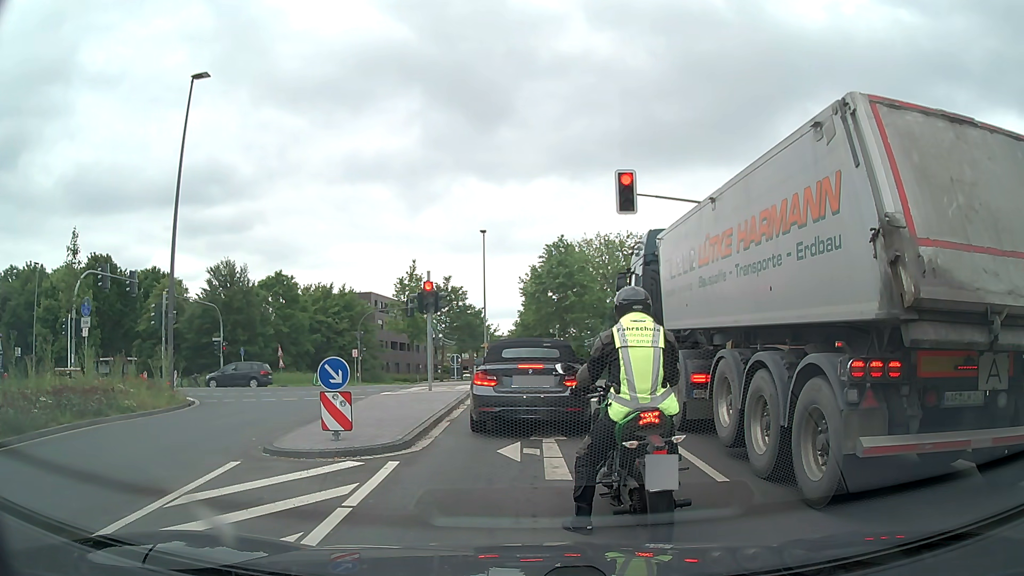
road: secondary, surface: asphalt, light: Day
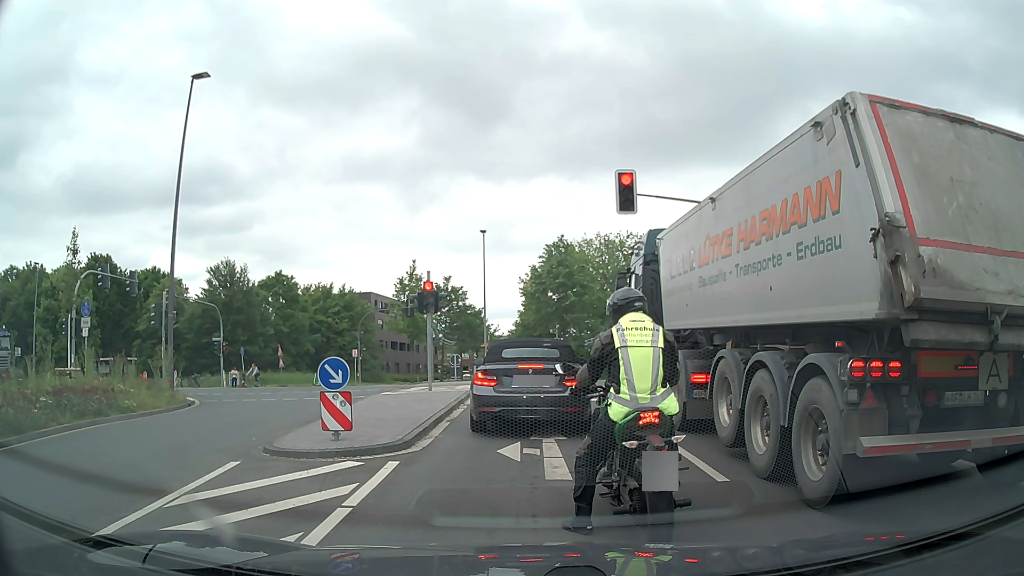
(0.0, 0.0) m; 0°
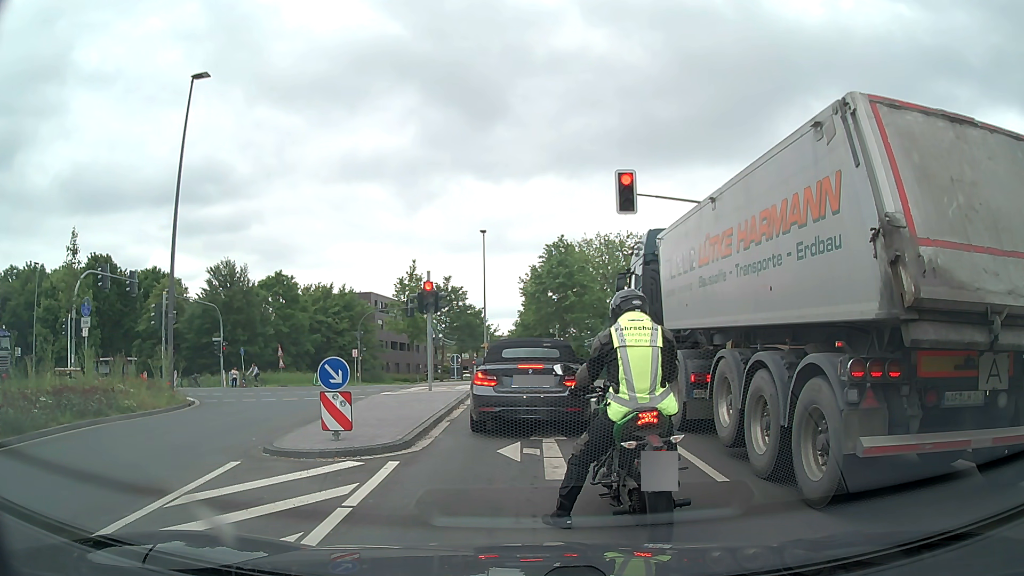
(0.0, 0.0) m; 0°
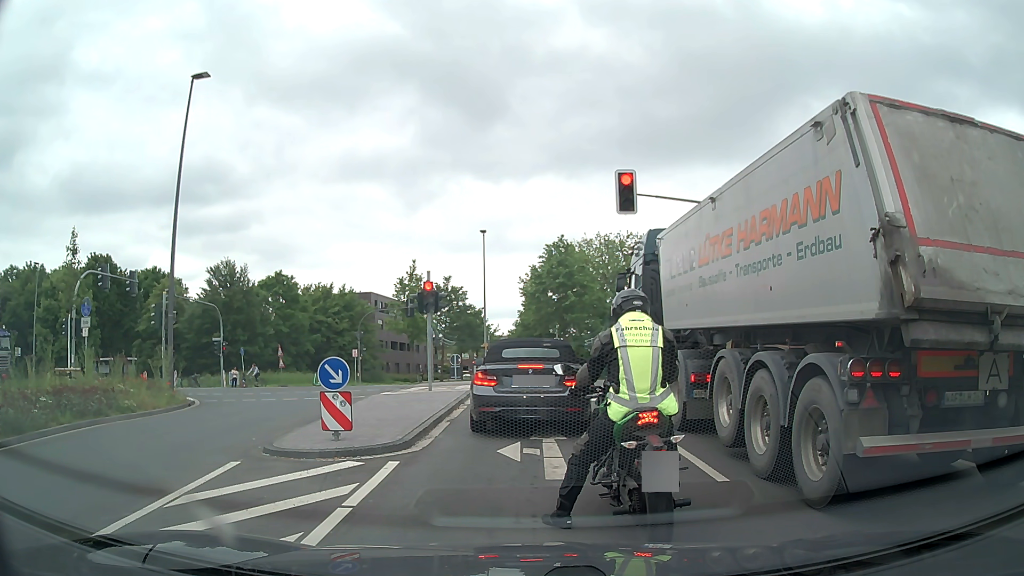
(0.0, 0.0) m; 0°
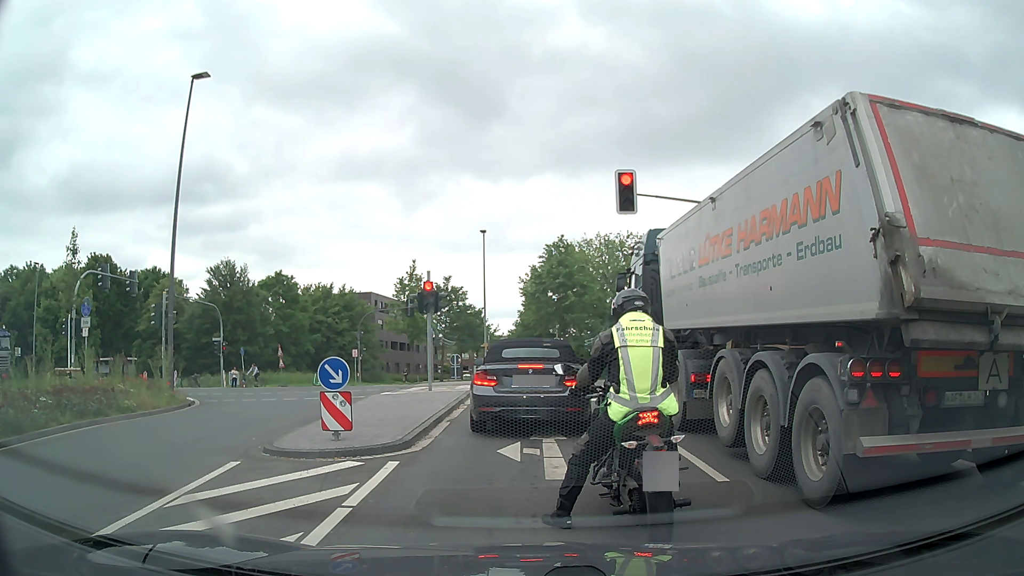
(0.0, 0.0) m; 0°
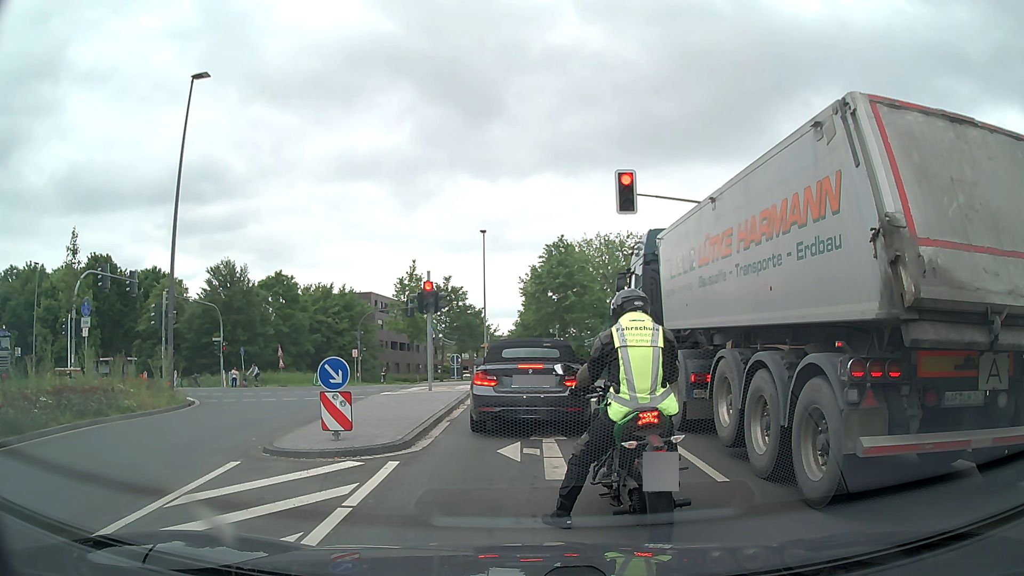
(0.0, 0.0) m; 0°
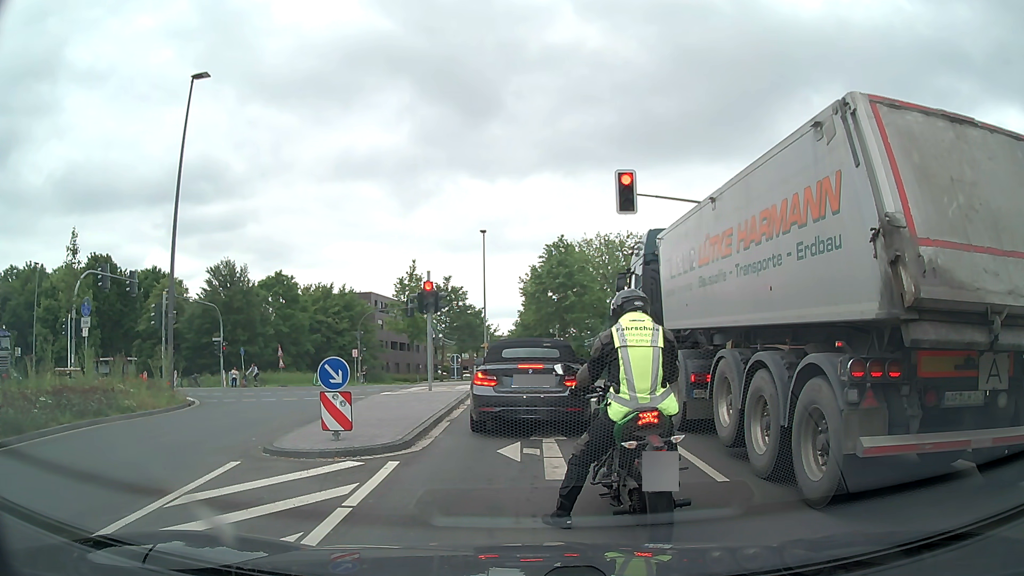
(0.0, 0.0) m; 0°
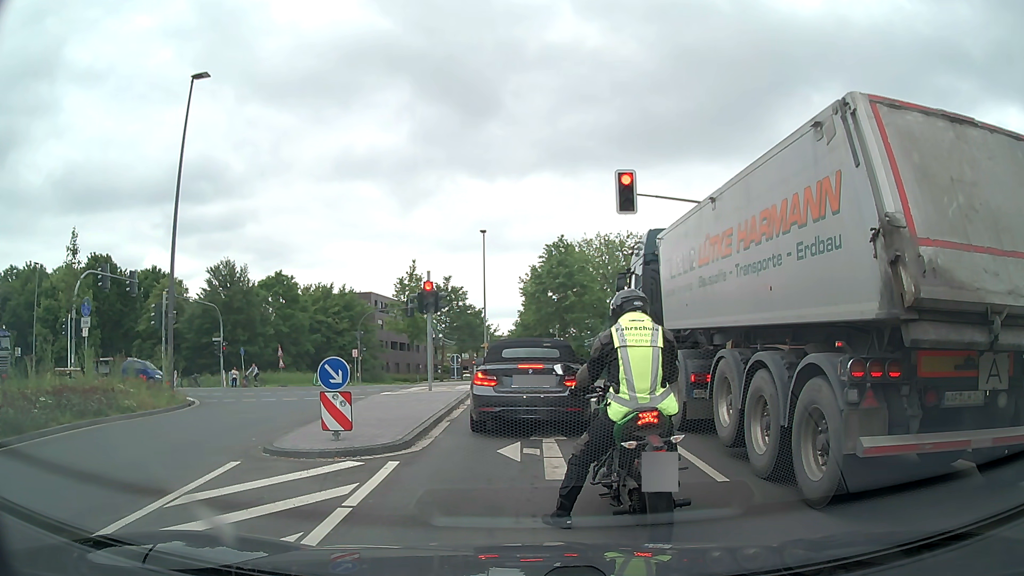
(0.0, 0.0) m; 0°
